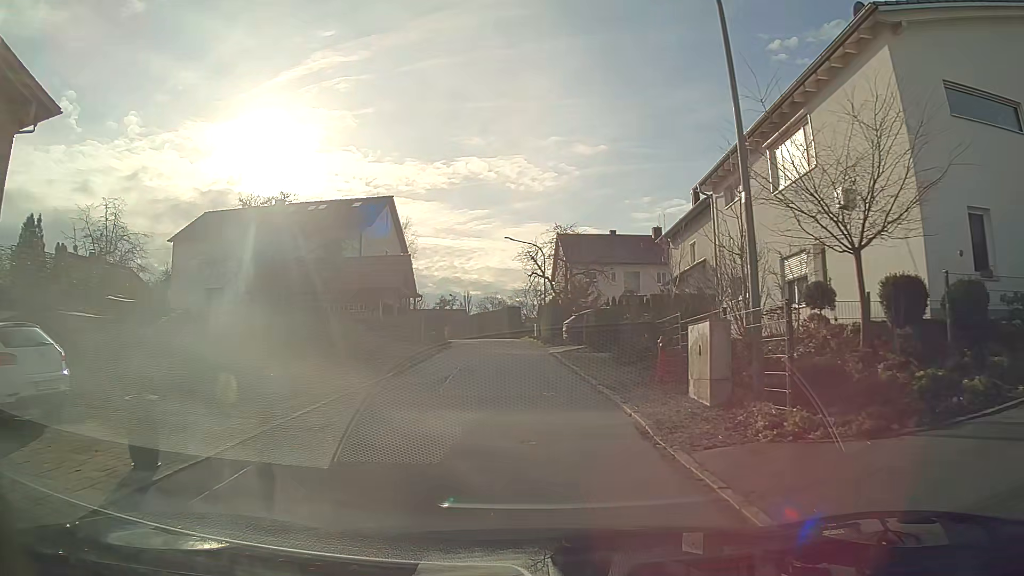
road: residential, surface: asphalt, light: Day
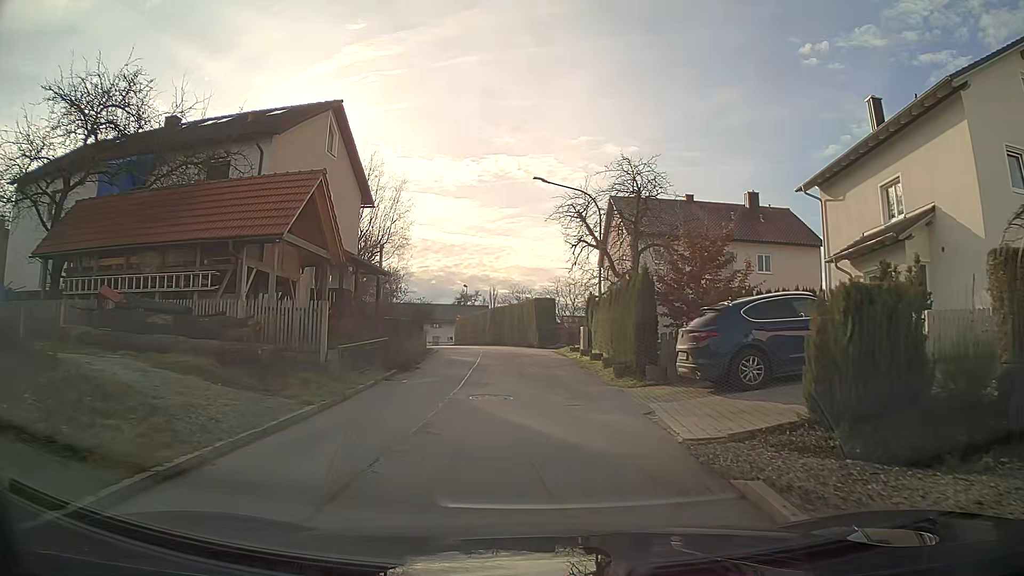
(-0.6, +20.8) m; -2°
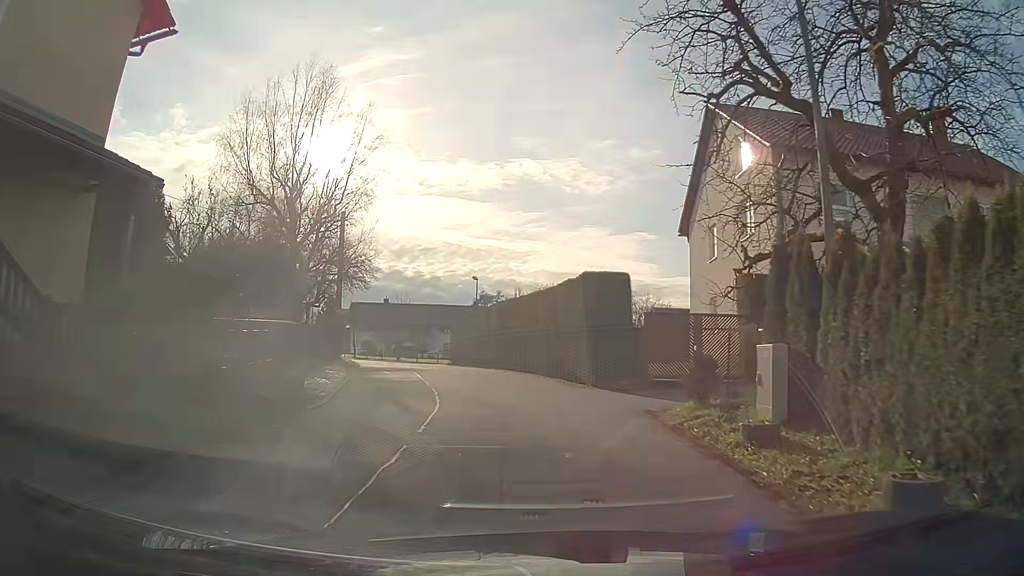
(-0.3, +20.9) m; -3°
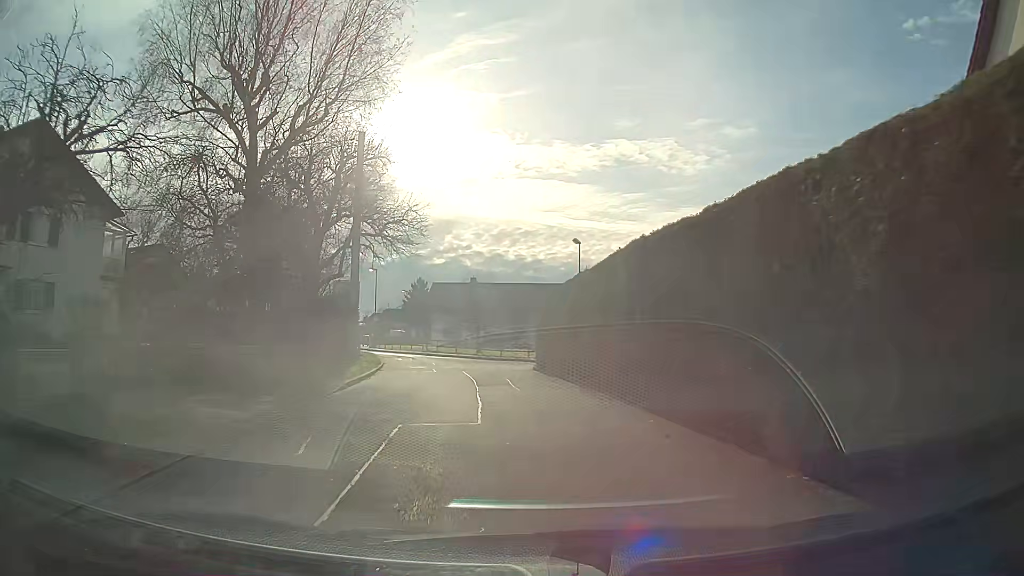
(-1.1, +16.2) m; -9°
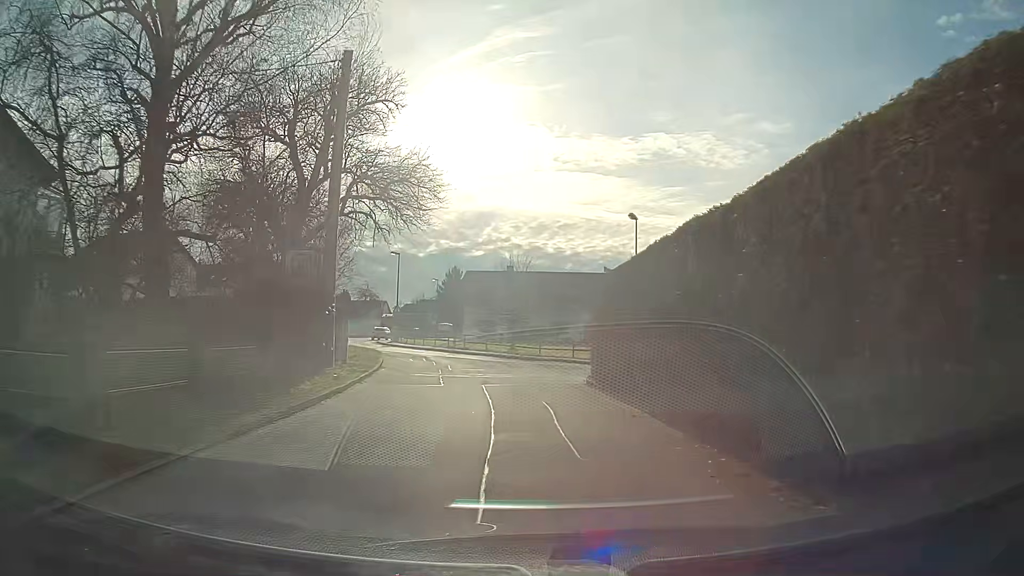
(-0.2, +8.0) m; -3°
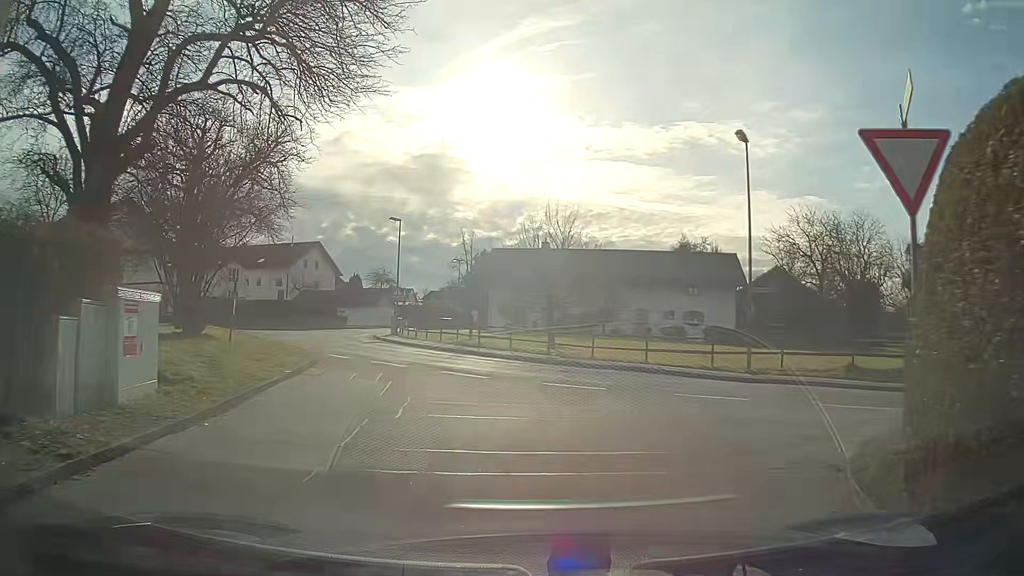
(-0.4, +14.1) m; -2°
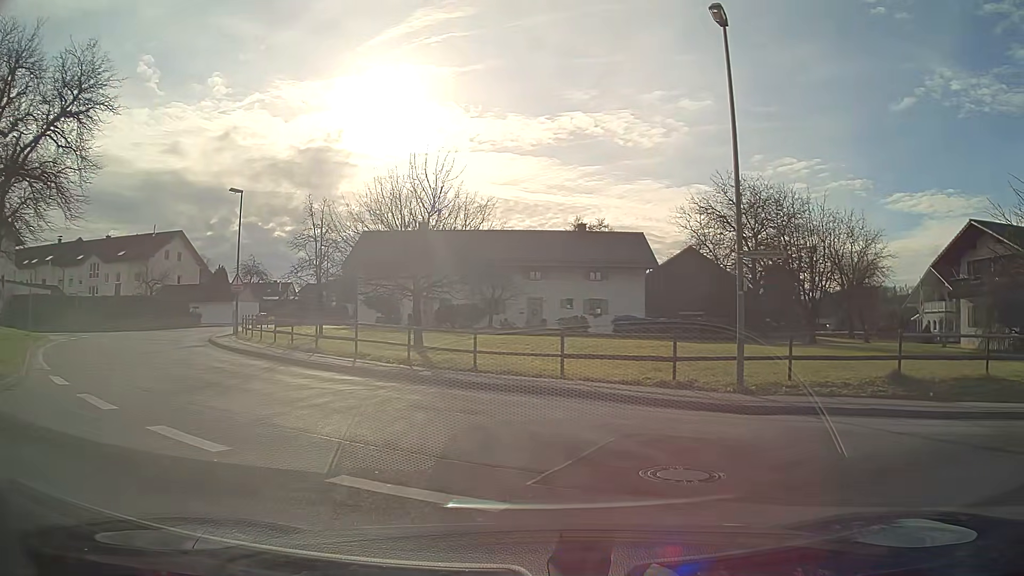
(+0.6, +8.9) m; +11°
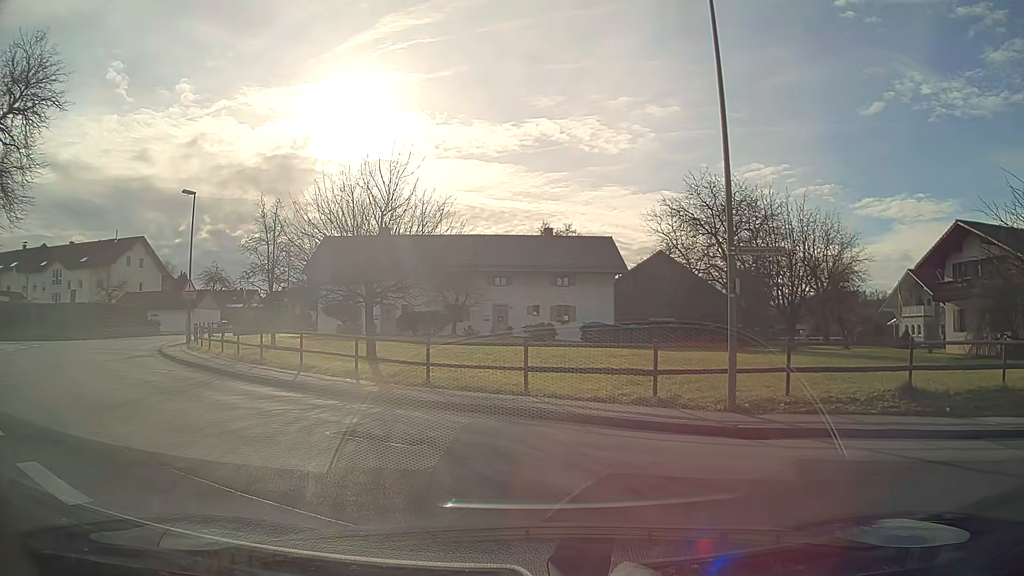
(0.0, +1.8) m; +1°
(-4, +9) (-10, +17) (-16, +25) (-21, +34) (-24, +43) (-25, +53) (-26, +63) (-27, +73) (-27, +83) (-28, +93) m
